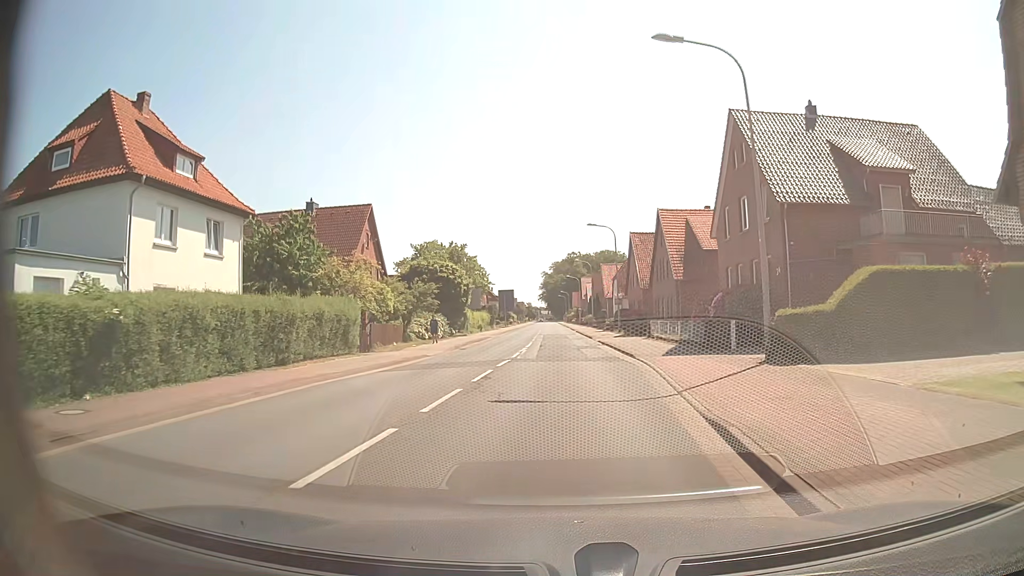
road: secondary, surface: asphalt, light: Day
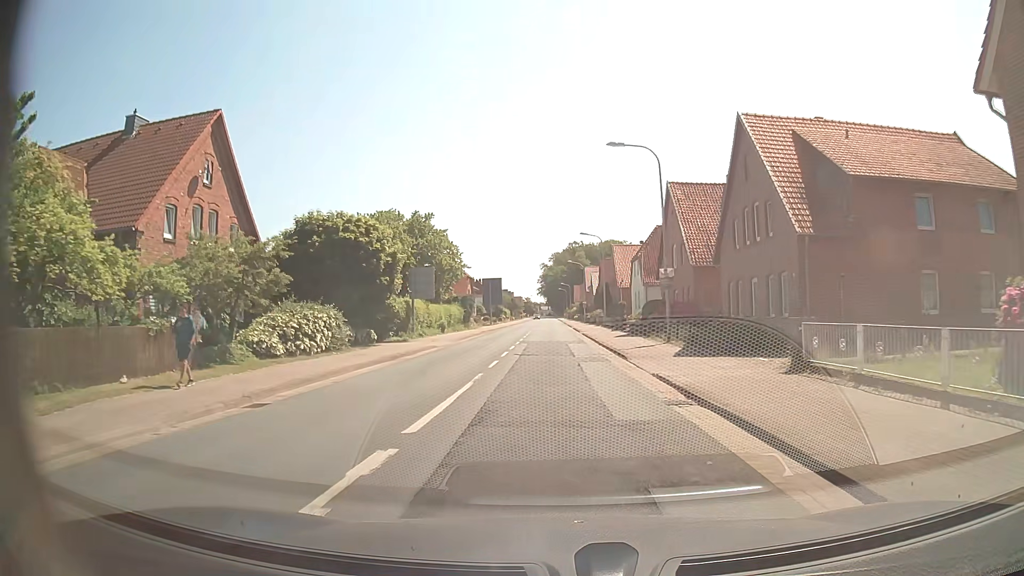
(+0.2, +24.3) m; -1°
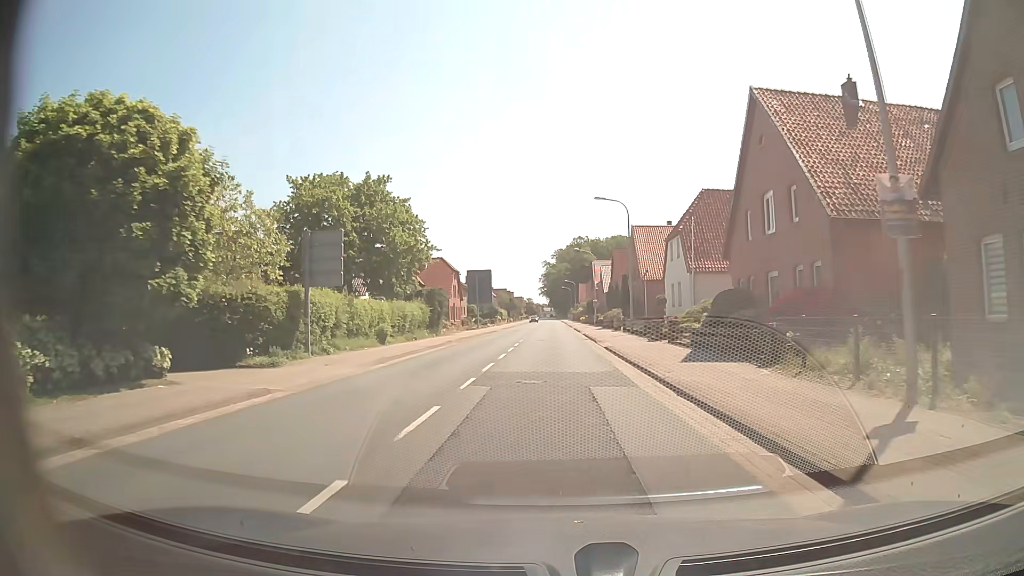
(+0.1, +19.2) m; 0°
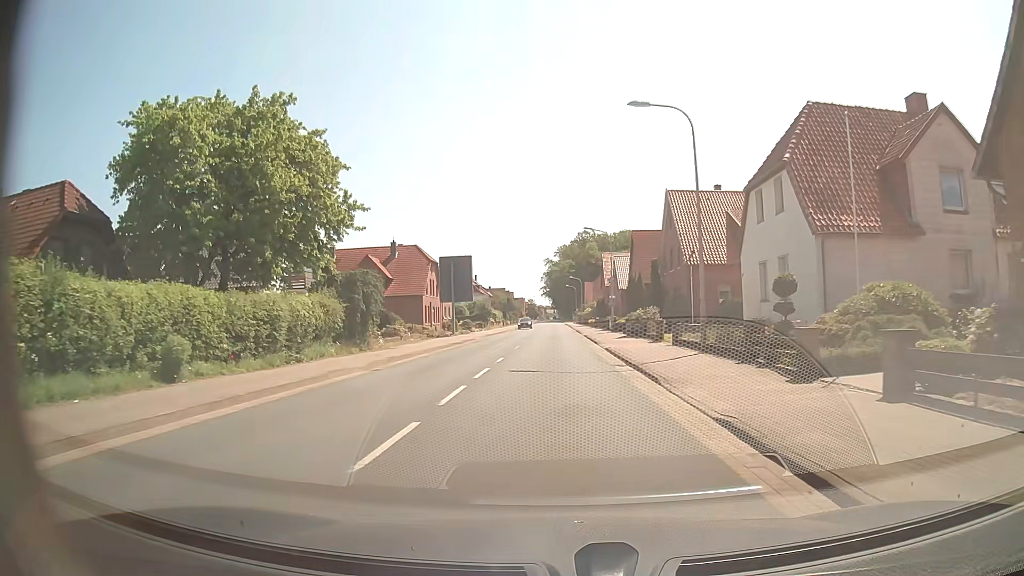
(0.0, +19.7) m; 0°
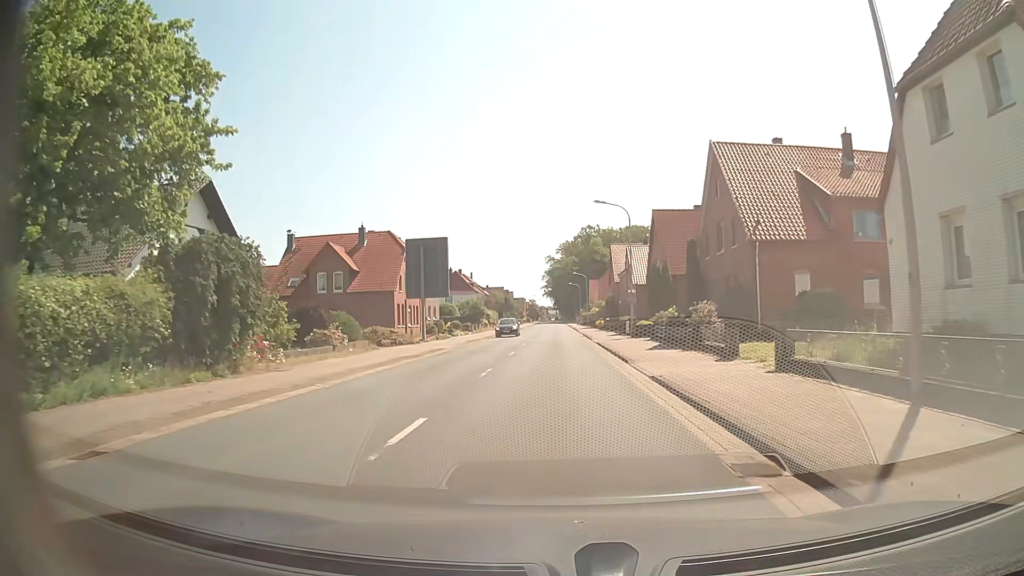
(0.0, +13.4) m; 0°
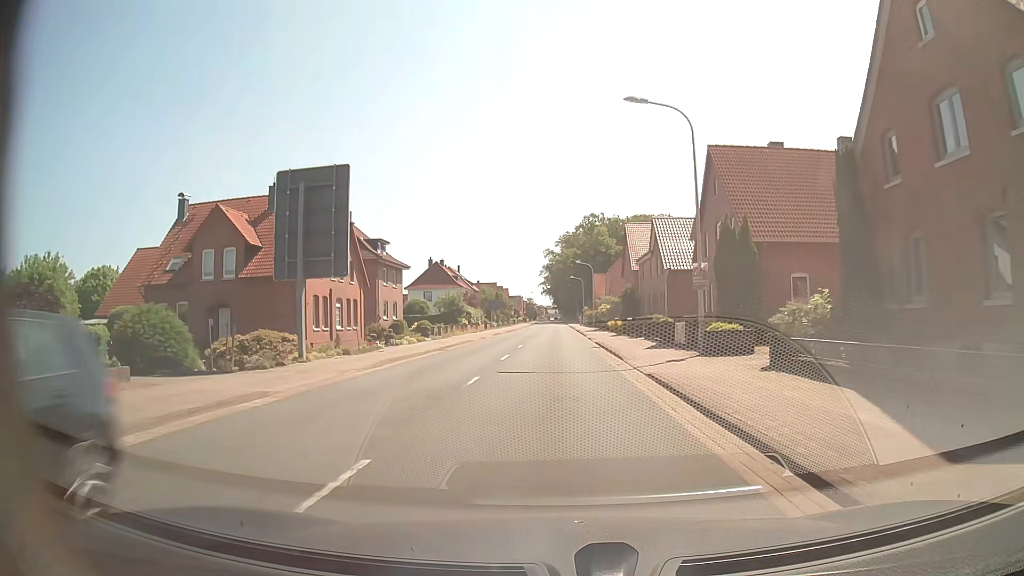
(+0.1, +20.7) m; 0°
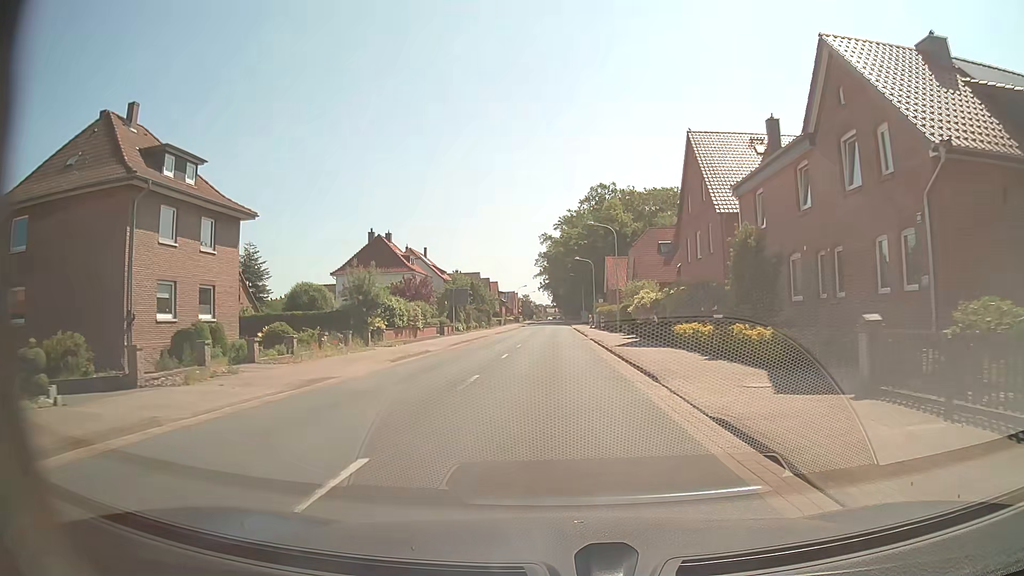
(0.0, +36.3) m; 0°
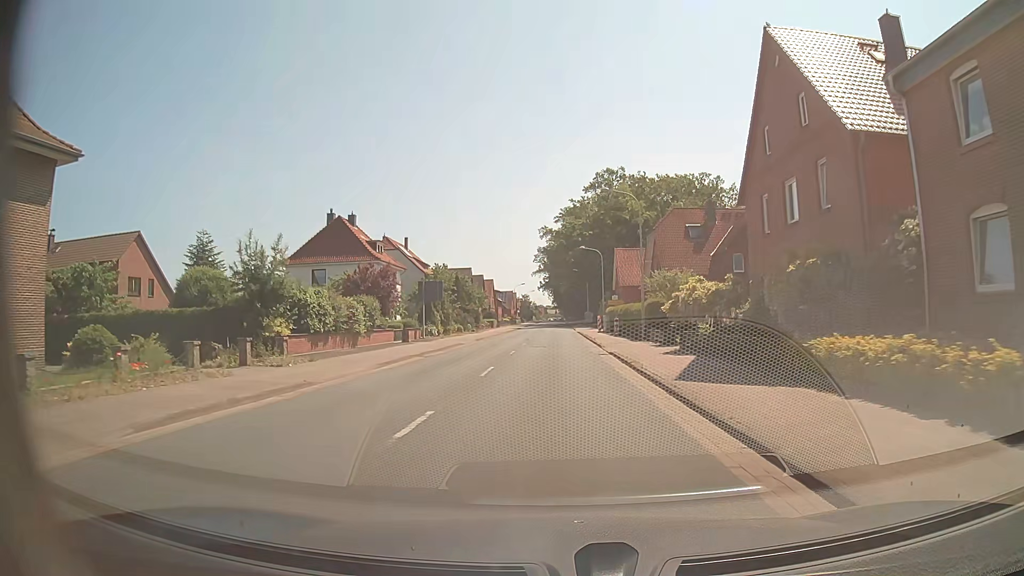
(+0.1, +14.8) m; 0°
(0, +10) (0, +20) (0, +30) (0, +40) (0, +50) (0, +60) (0, +70) (0, +80) (0, +90) (0, +100) m
